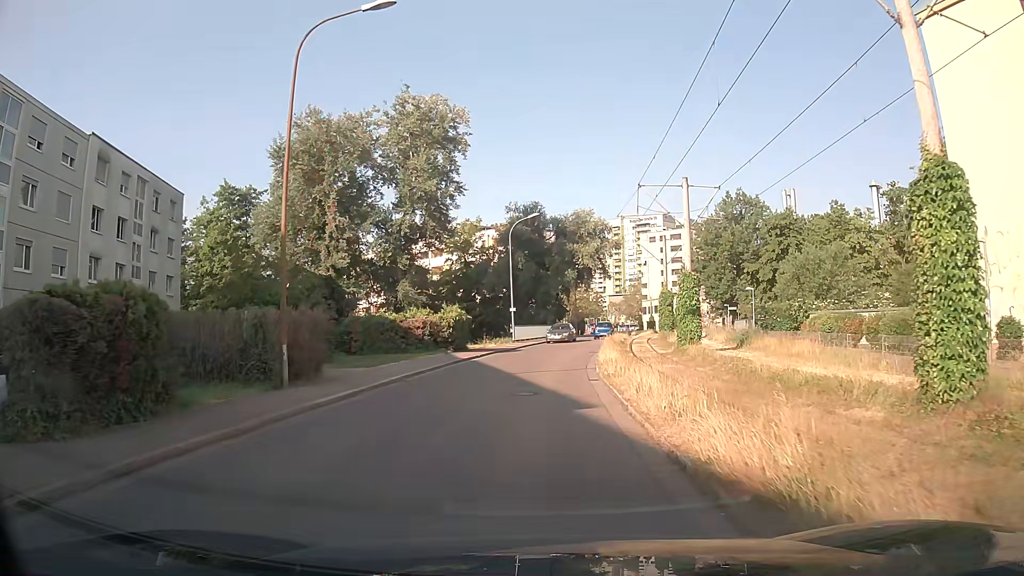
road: residential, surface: asphalt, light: Day
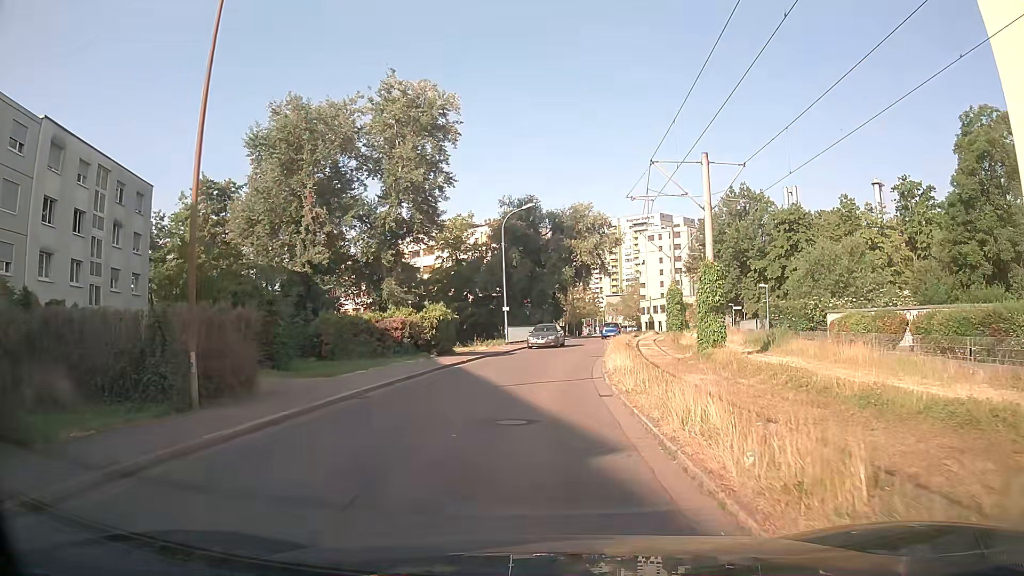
(0.0, +4.2) m; +1°
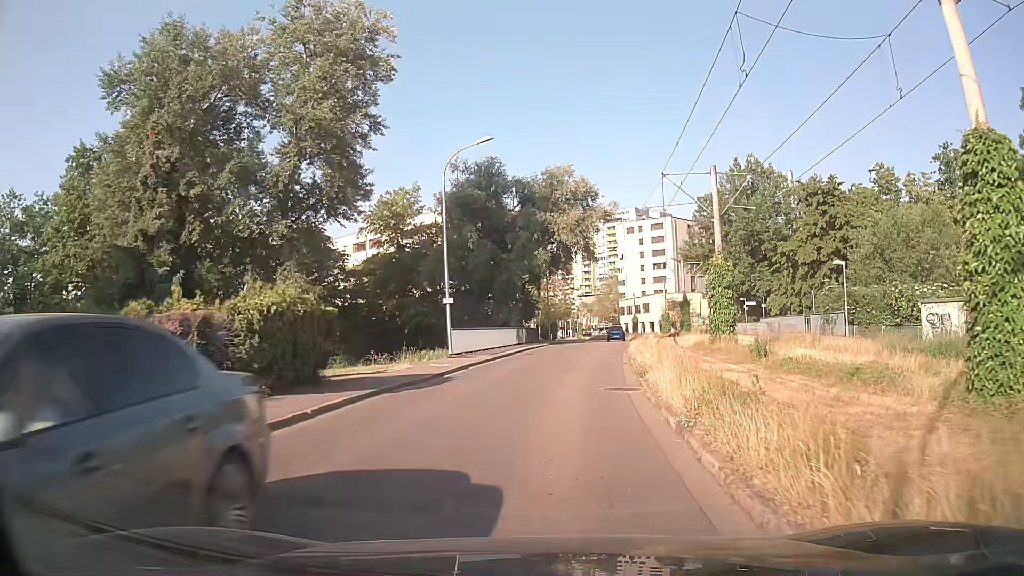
(+0.1, +16.7) m; +3°
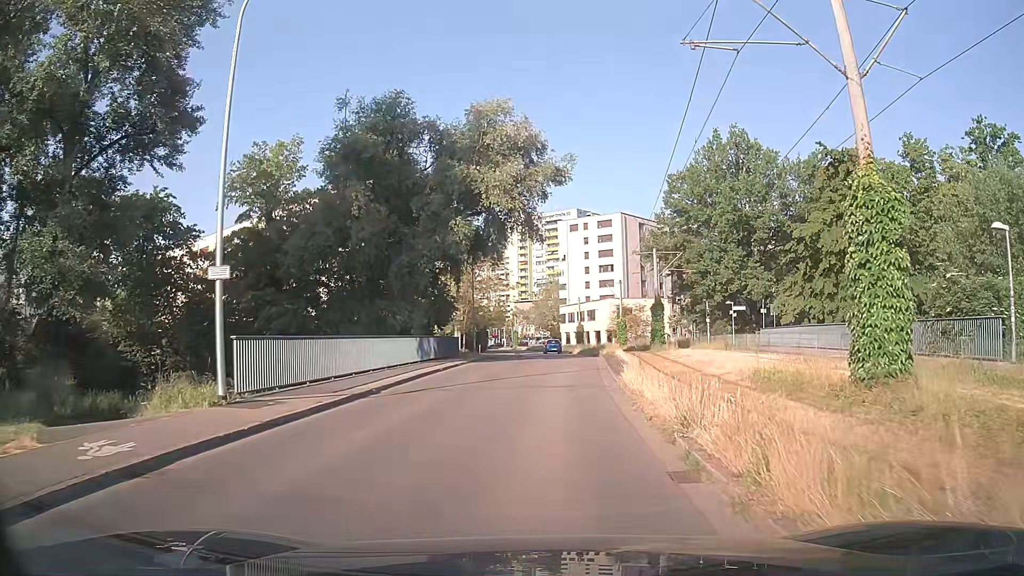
(+0.8, +16.5) m; +6°
